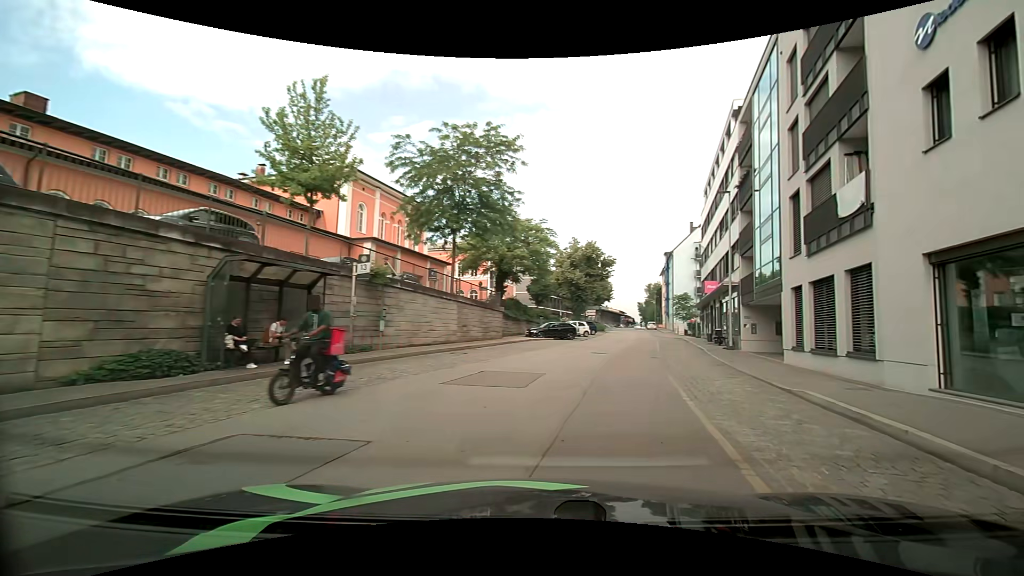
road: primary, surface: asphalt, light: Day
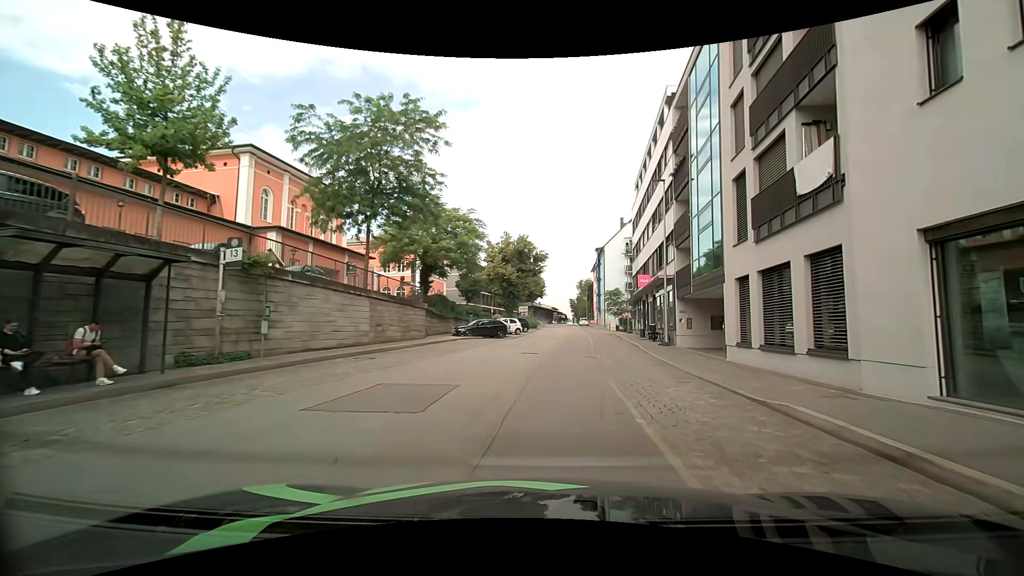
(+0.1, +3.1) m; +7°
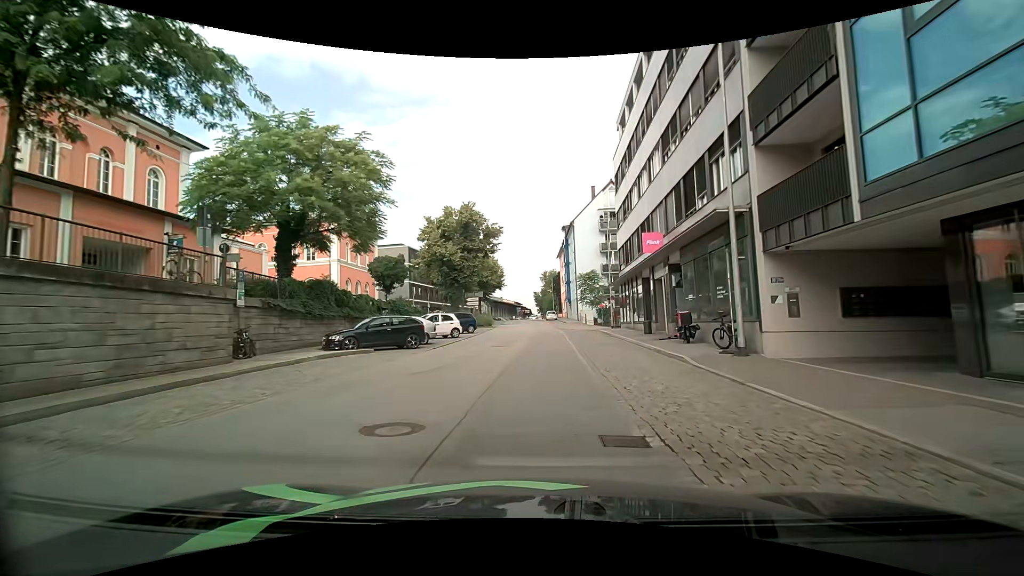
(+1.1, +16.9) m; +5°
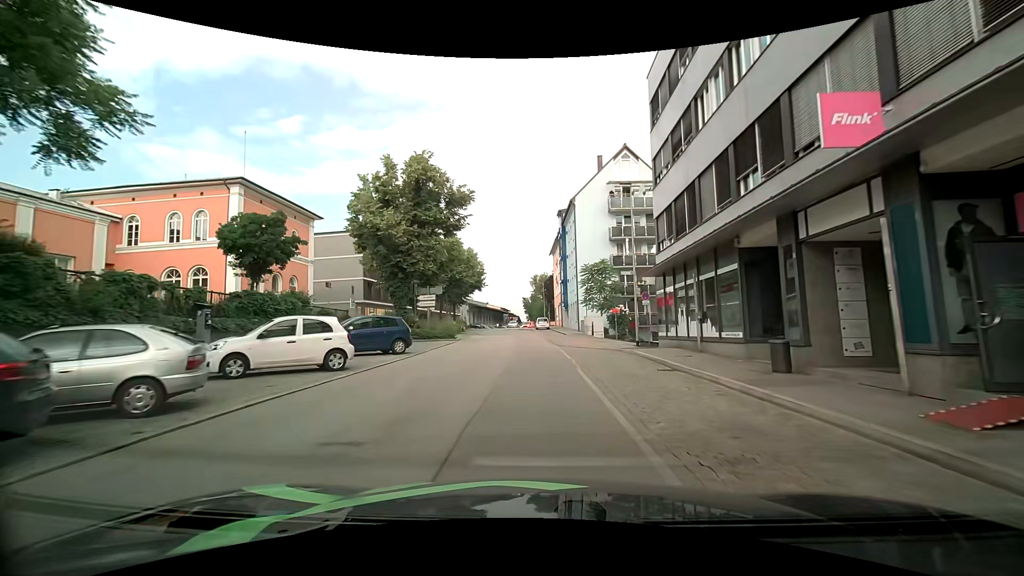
(+0.2, +16.8) m; +1°
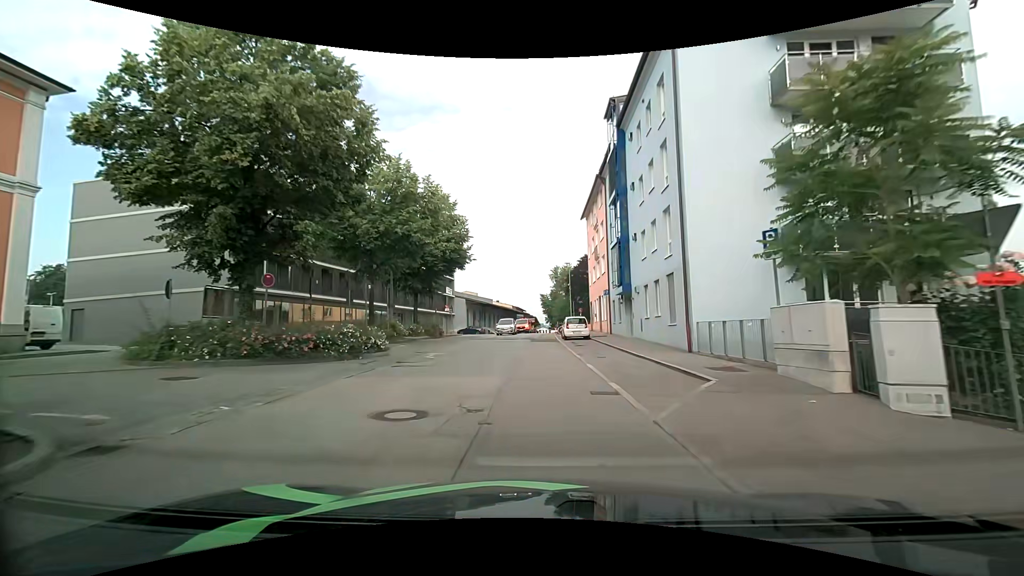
(-0.2, +30.7) m; -1°
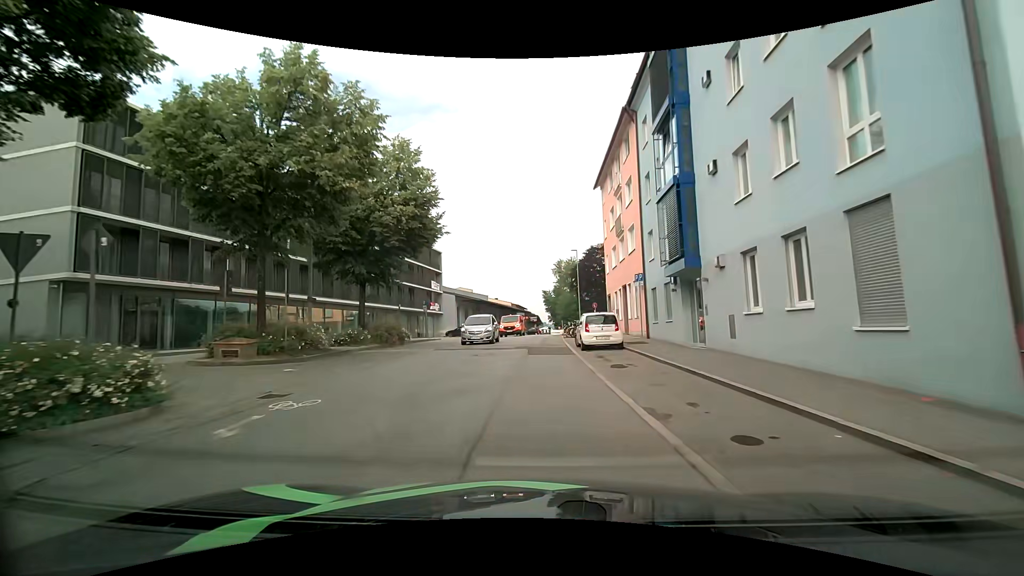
(-0.1, +11.9) m; -1°
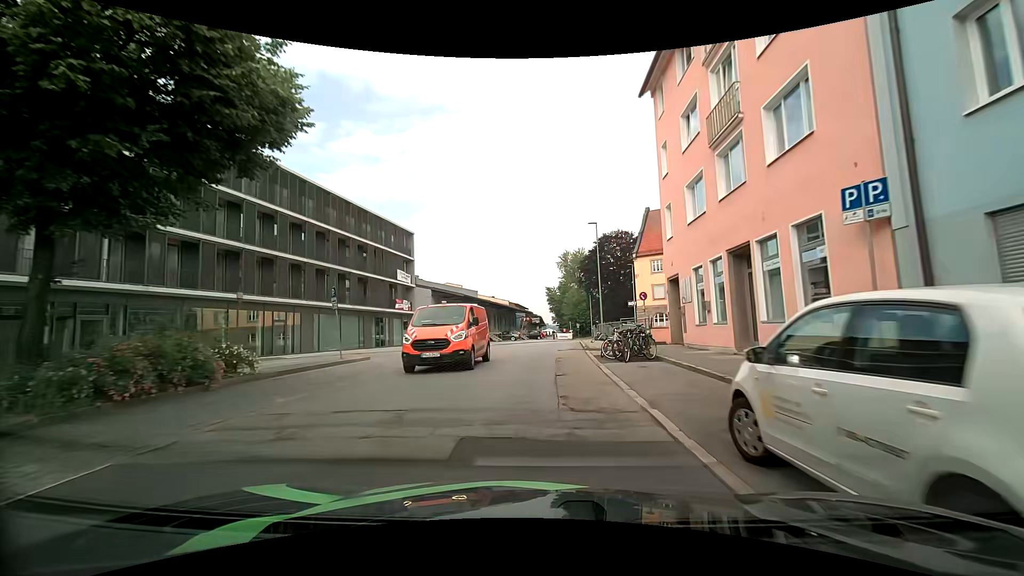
(-0.2, +17.6) m; -1°
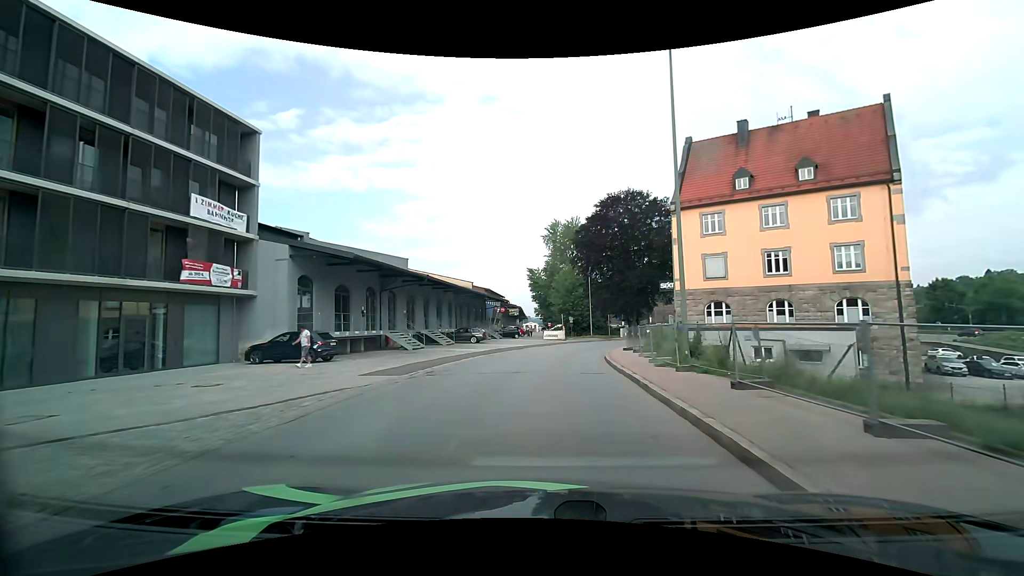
(+0.9, +27.5) m; +4°
(0, +10) (0, +20) (+2, +30) (+4, +40) (+8, +49) (+12, +58) (+18, +66) (+23, +75) (+28, +83) (+35, +91) m
